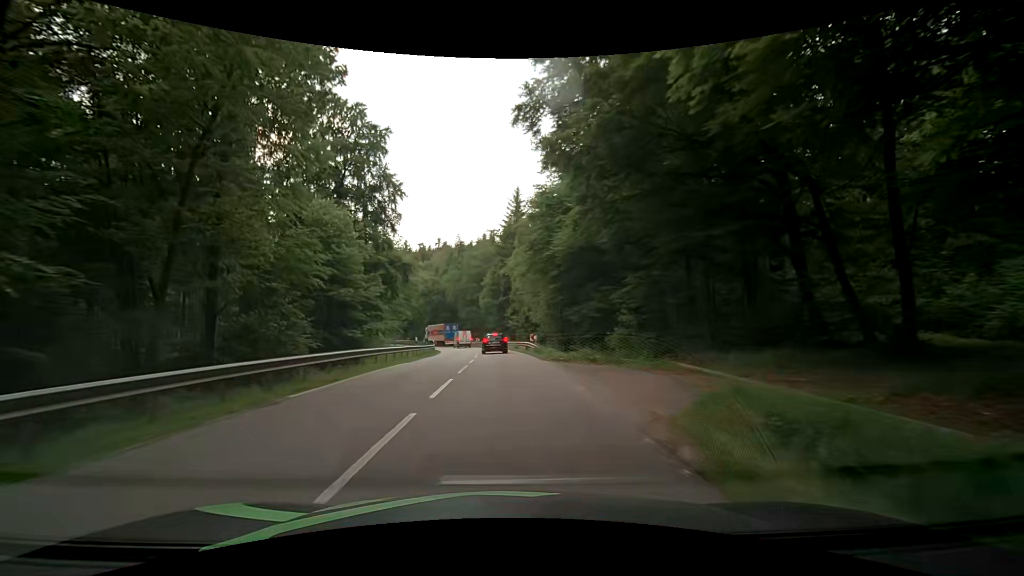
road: secondary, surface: asphalt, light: Day
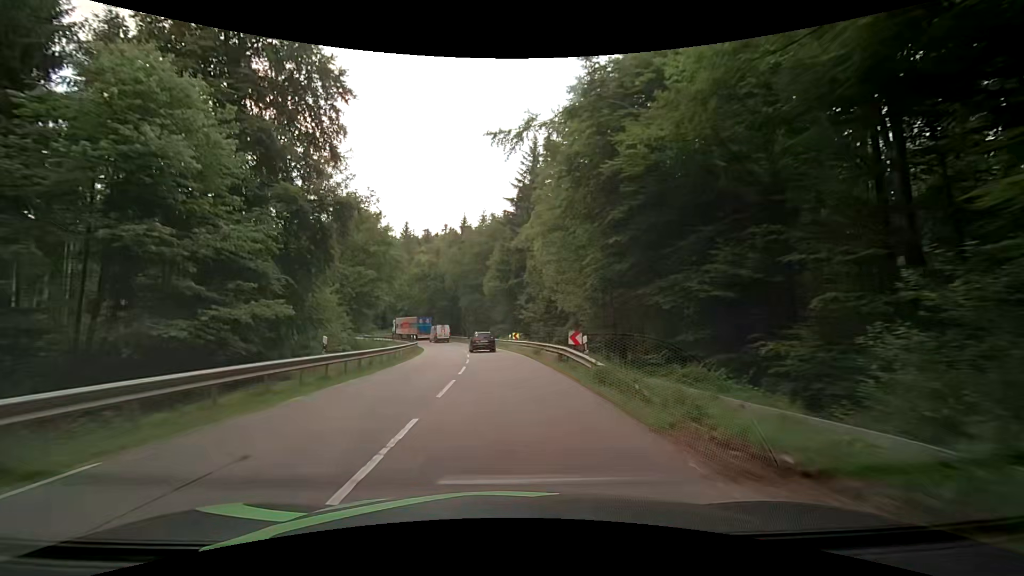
(-0.8, +18.6) m; -4°
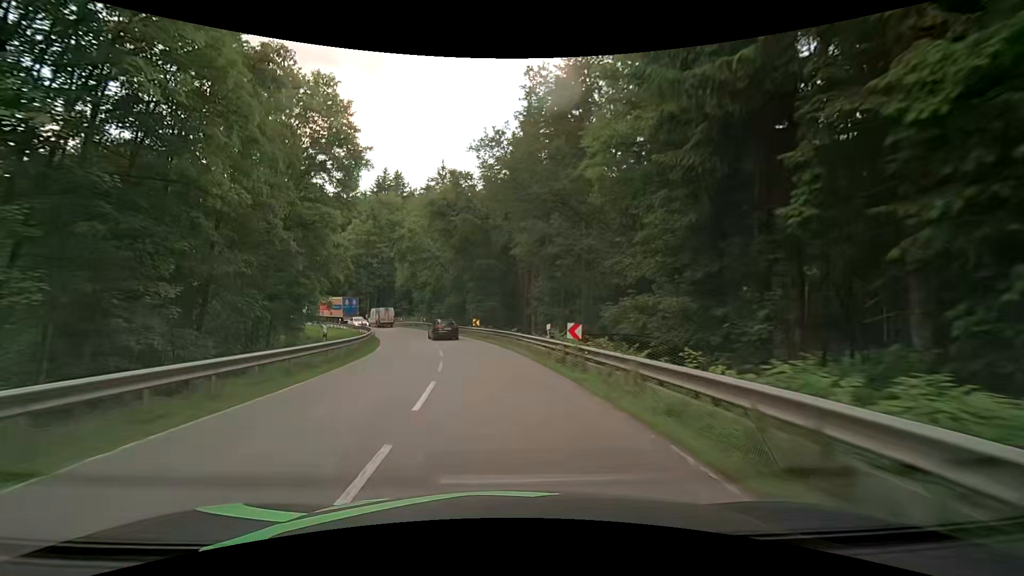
(-2.0, +46.6) m; -7°
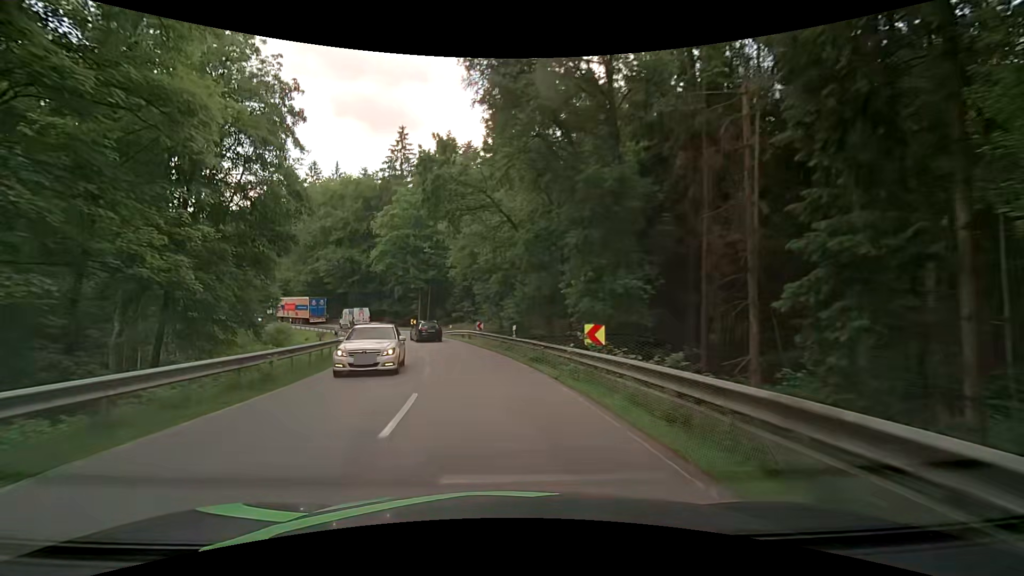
(-2.1, +27.5) m; -10°
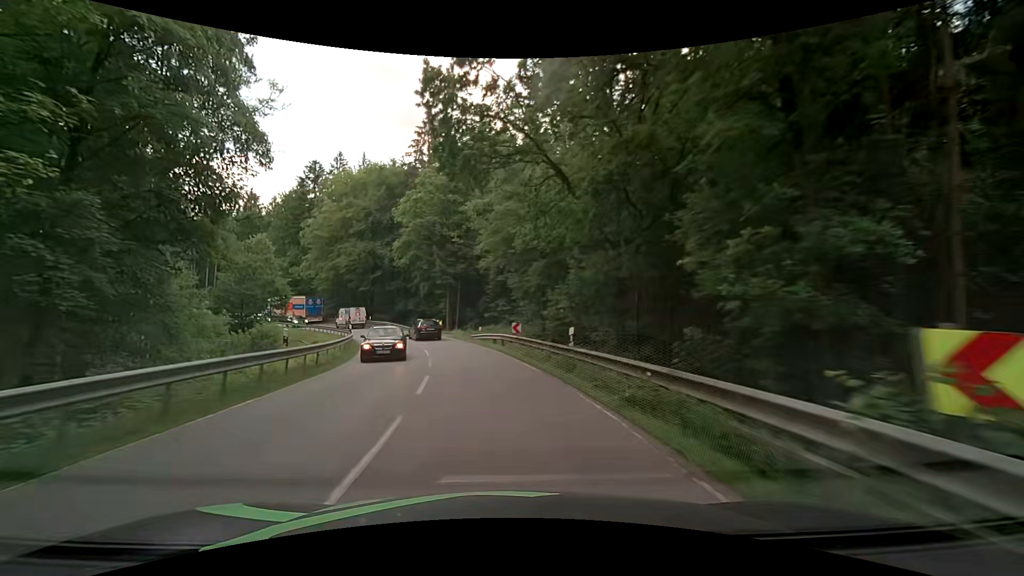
(-0.3, +9.1) m; -4°
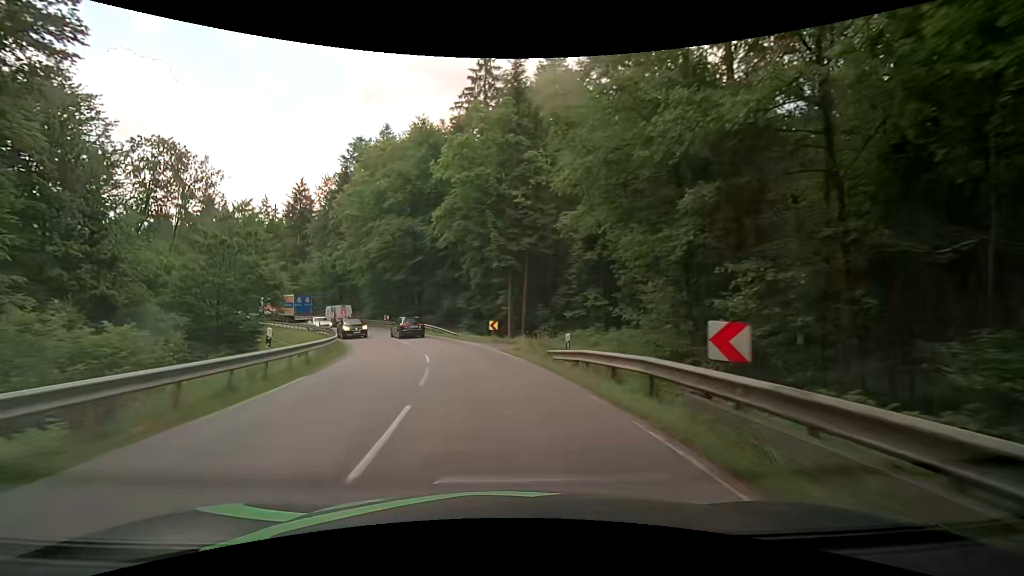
(-1.3, +18.1) m; -9°
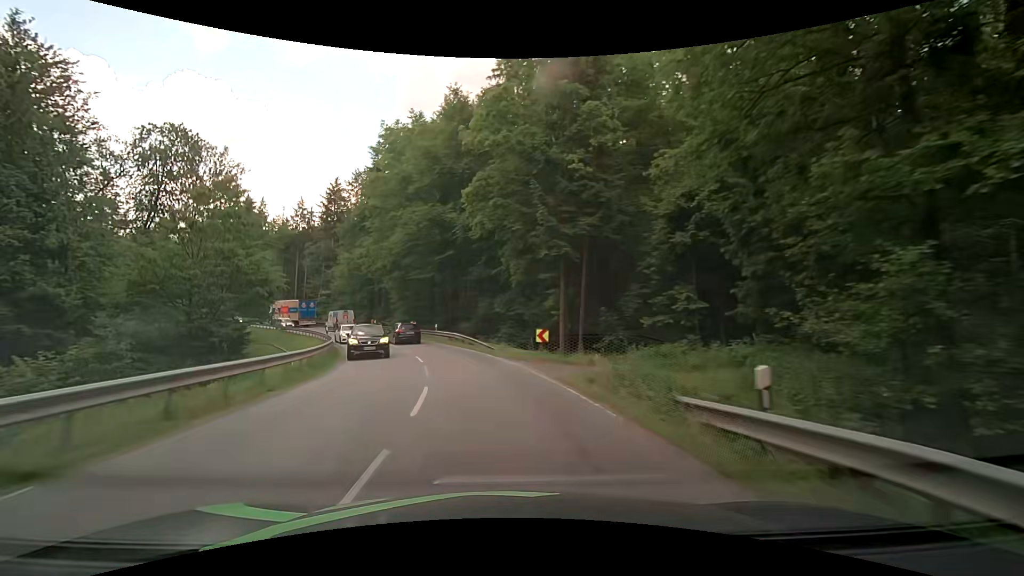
(-0.3, +9.1) m; -5°
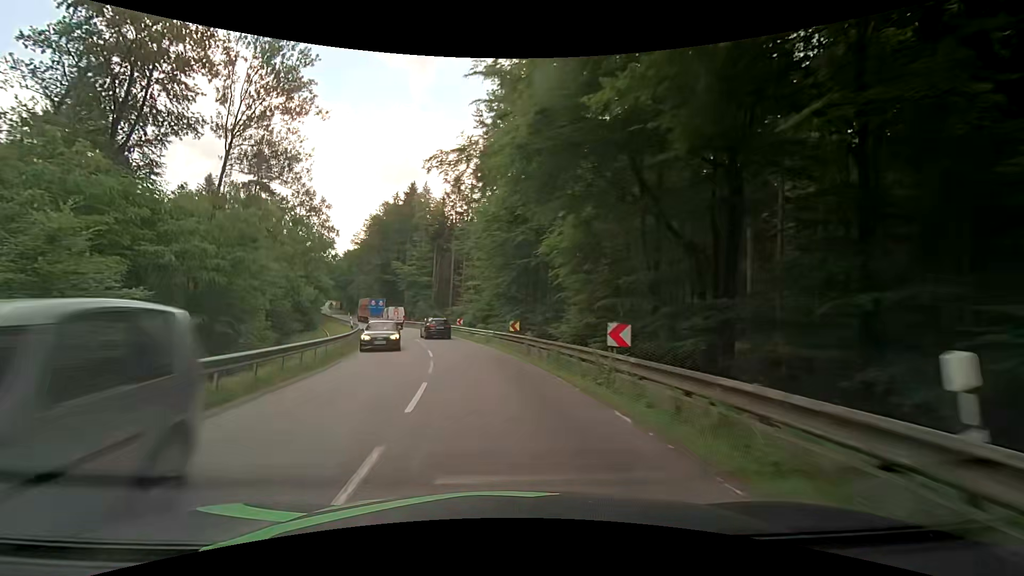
(-6.2, +35.6) m; -20°
(0, +10) (-2, +20) (-4, +30) (-6, +39) (-9, +49) (-13, +58) (-16, +68) (-20, +77) (-24, +86) (-28, +95) m
